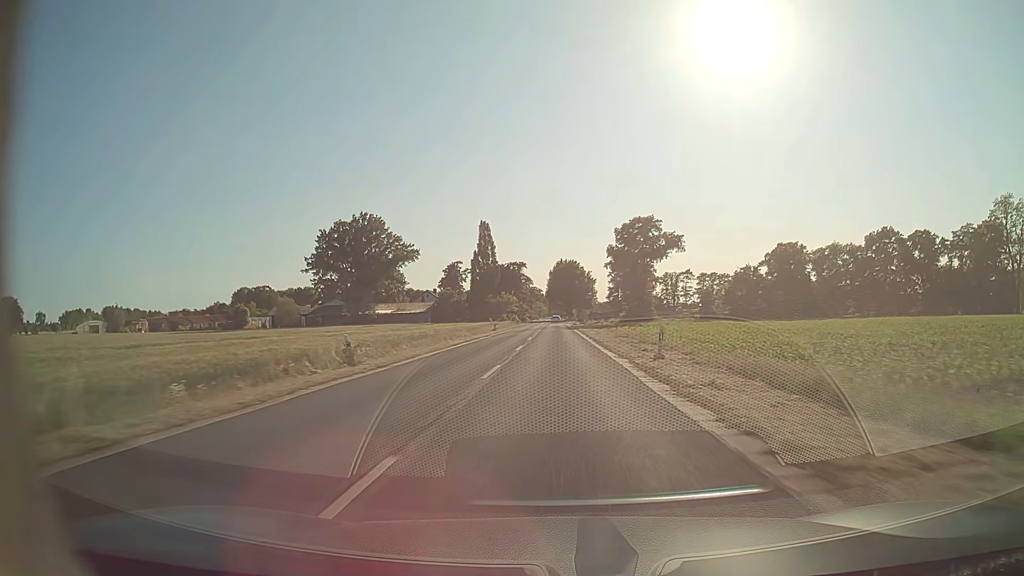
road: secondary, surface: asphalt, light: Day
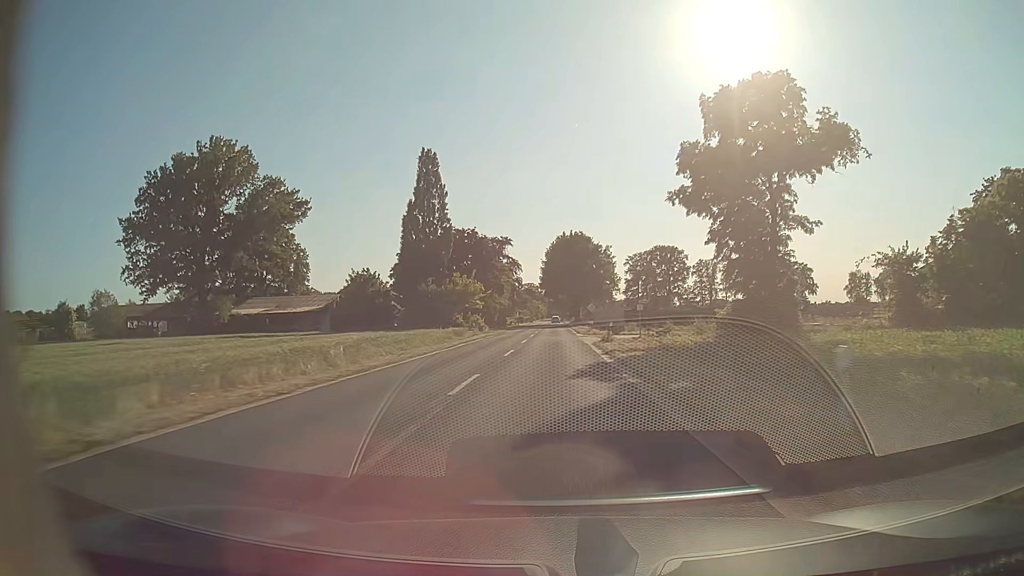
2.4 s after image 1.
(+0.1, +62.9) m; 0°
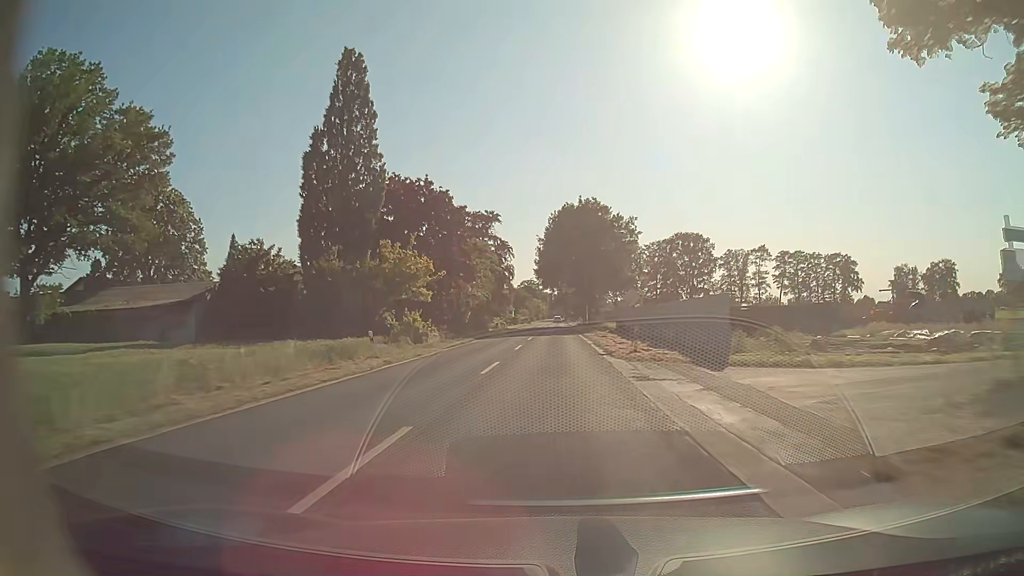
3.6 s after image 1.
(0.0, +31.5) m; 0°
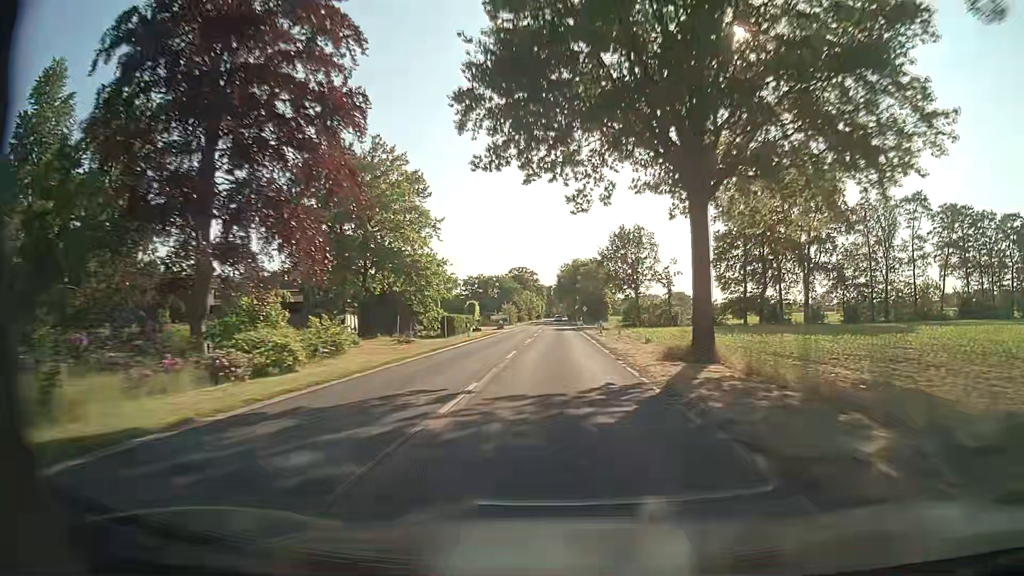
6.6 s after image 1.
(+0.1, +79.0) m; 0°
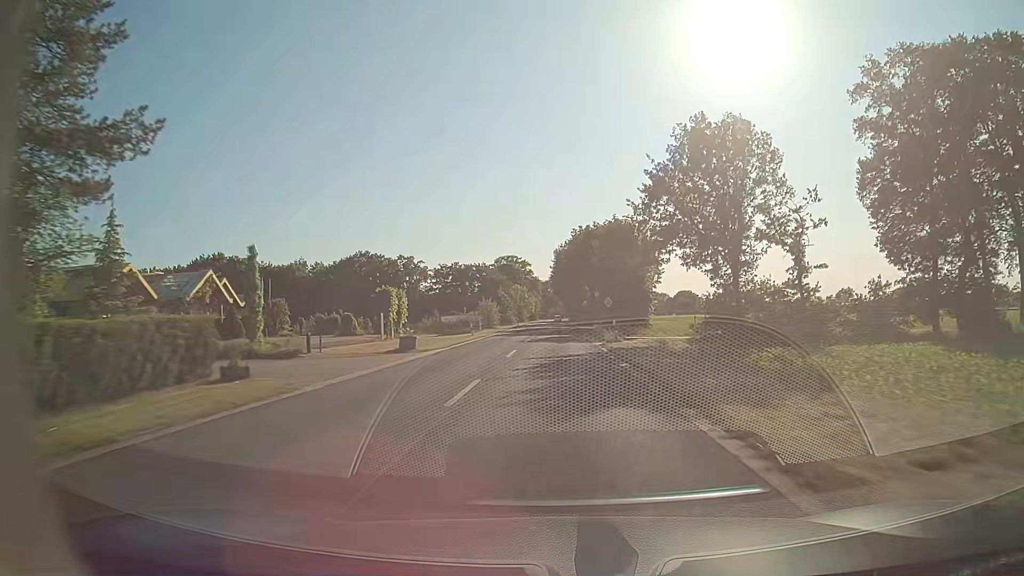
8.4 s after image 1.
(0.0, +47.4) m; 0°
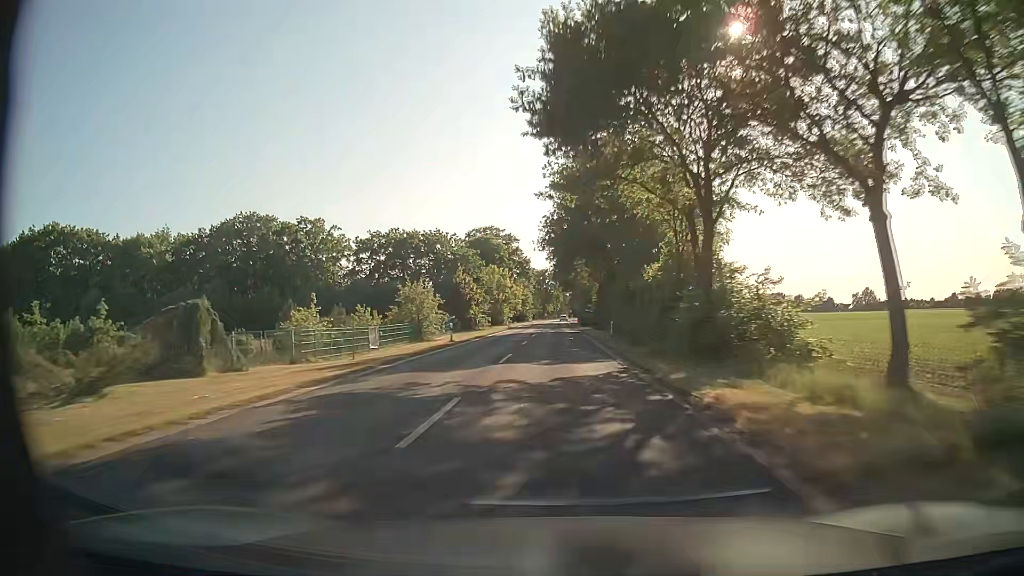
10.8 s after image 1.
(-0.1, +63.2) m; 0°
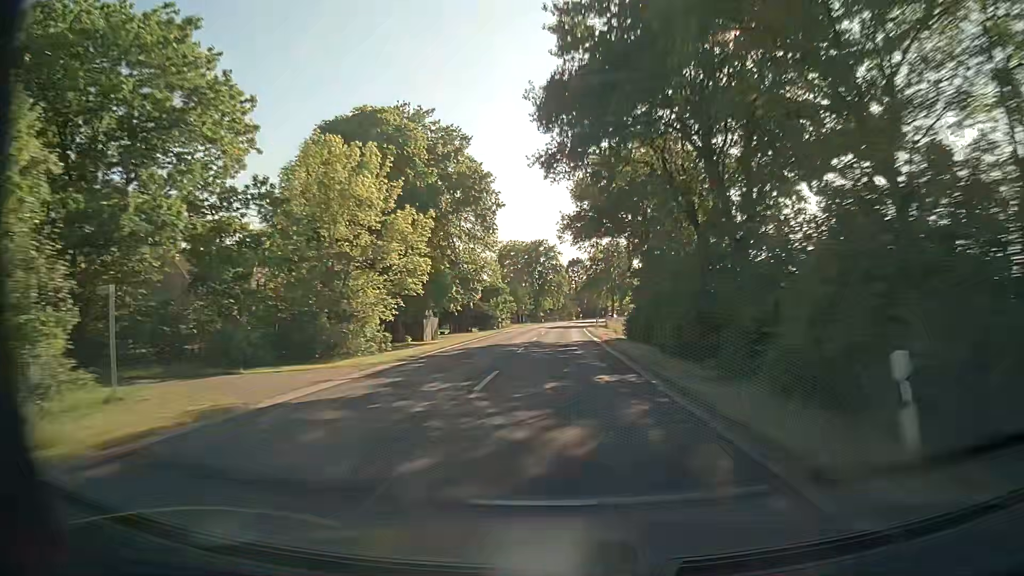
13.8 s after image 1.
(+0.4, +78.9) m; 0°
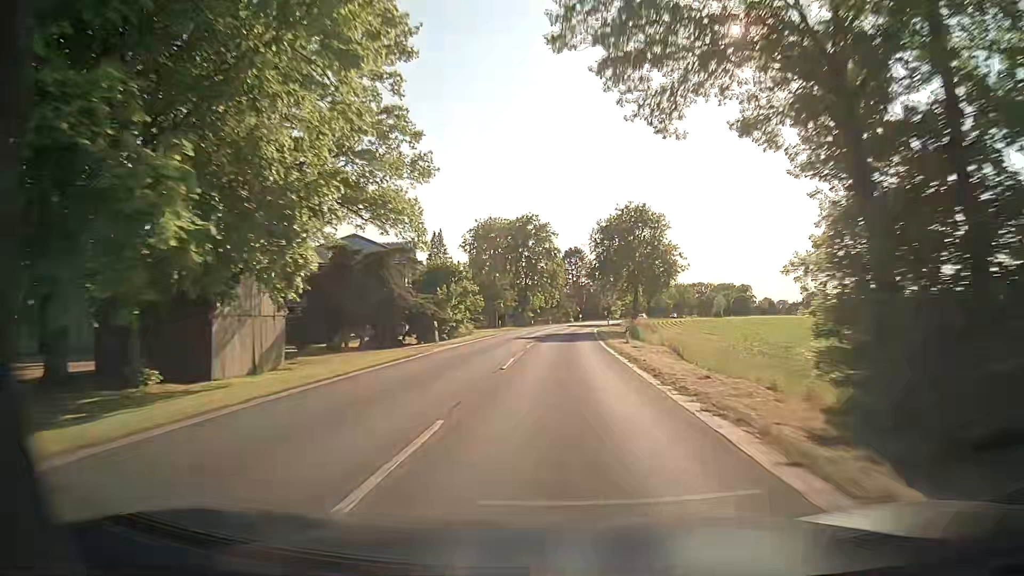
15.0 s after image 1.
(0.0, +31.6) m; 0°
(0, +10) (0, +20) (0, +30) (+1, +40) (+1, +50) (+2, +60) (+2, +70) (+3, +80) (+5, +90) (+6, +100) m
